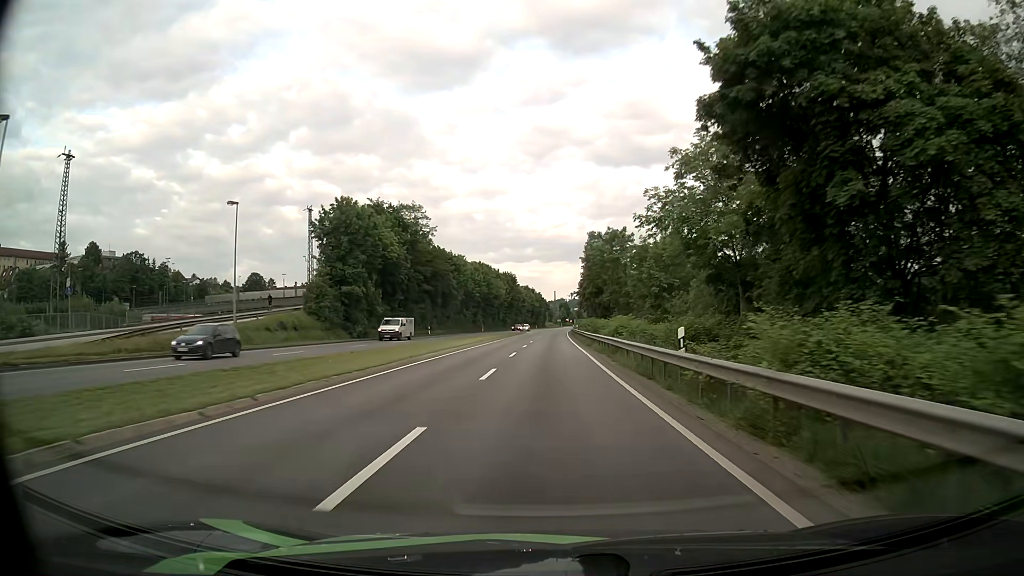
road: primary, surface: asphalt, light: Day
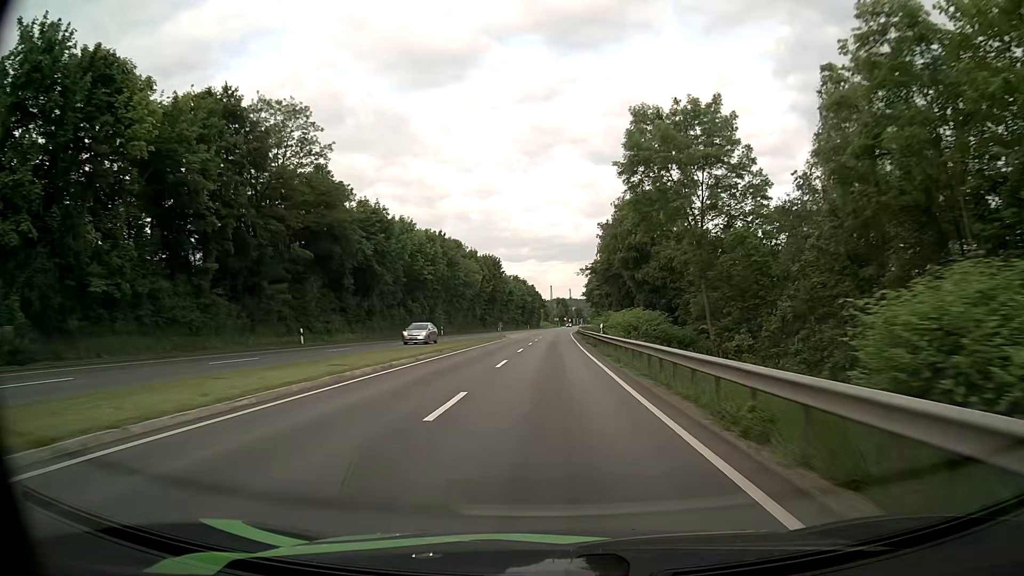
(0.0, +43.5) m; 0°
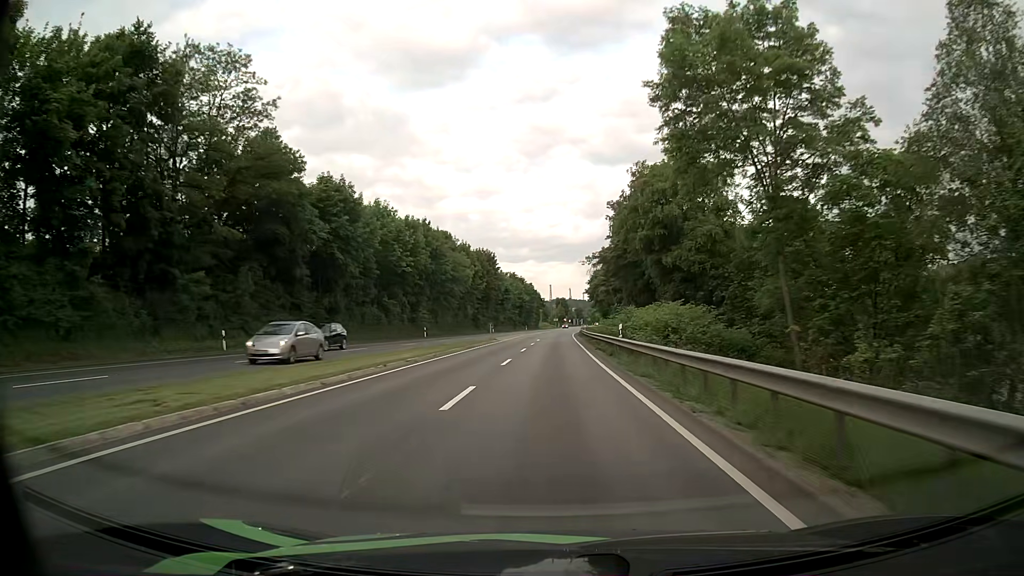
(+0.1, +10.8) m; +1°
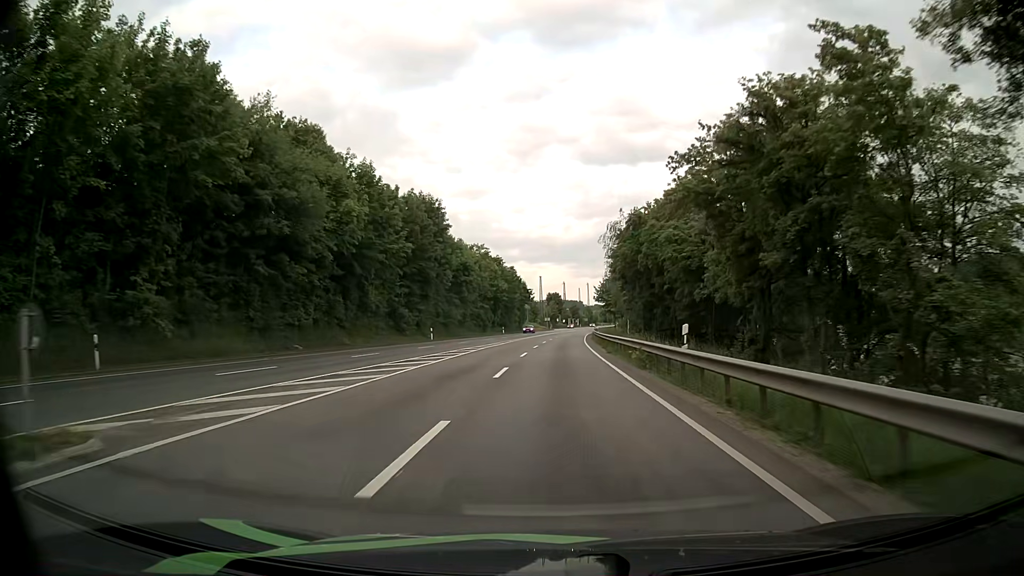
(+0.1, +53.4) m; +1°
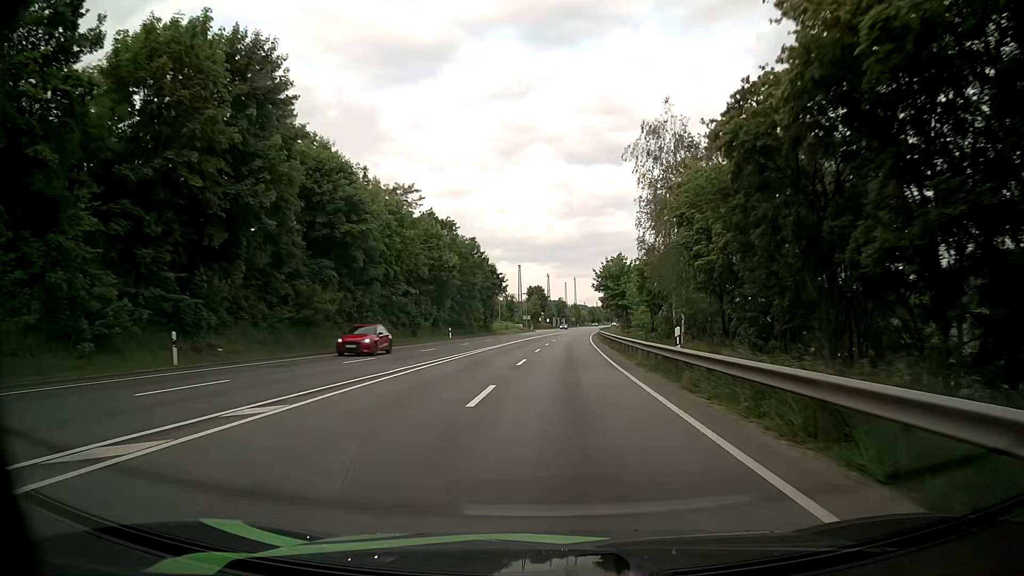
(+0.4, +42.1) m; +1°
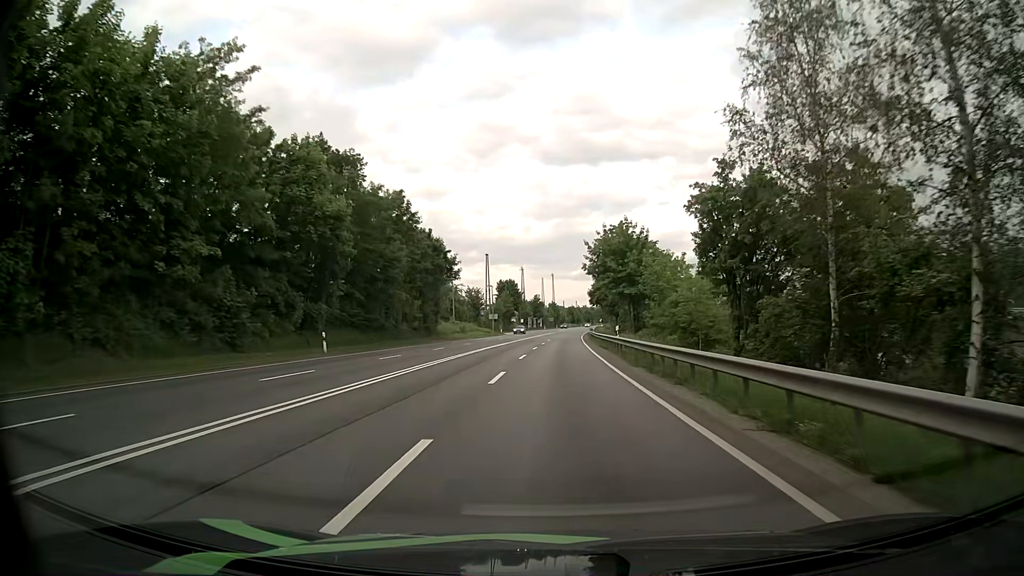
(+0.7, +31.3) m; +2°
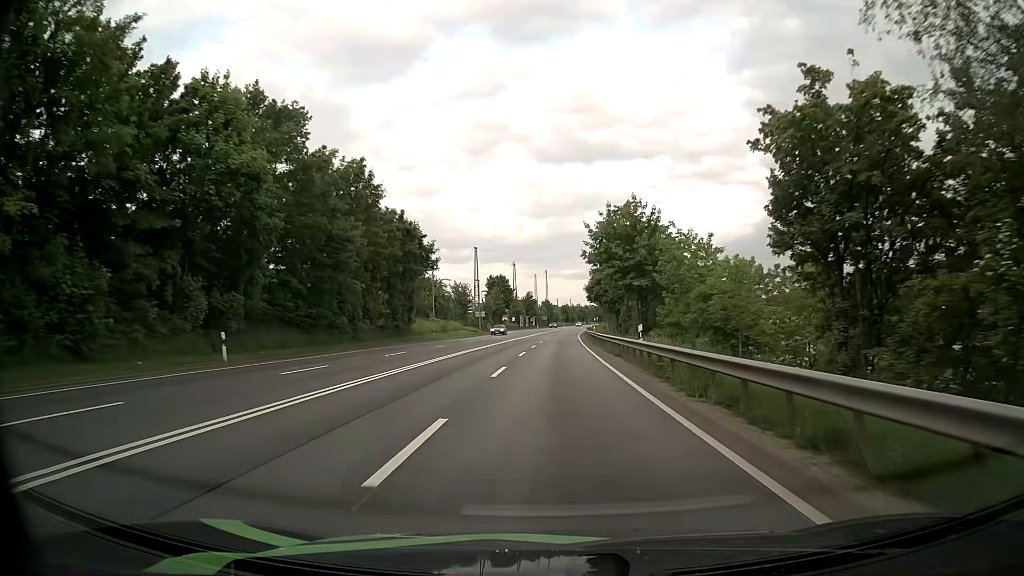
(0.0, +10.4) m; 0°
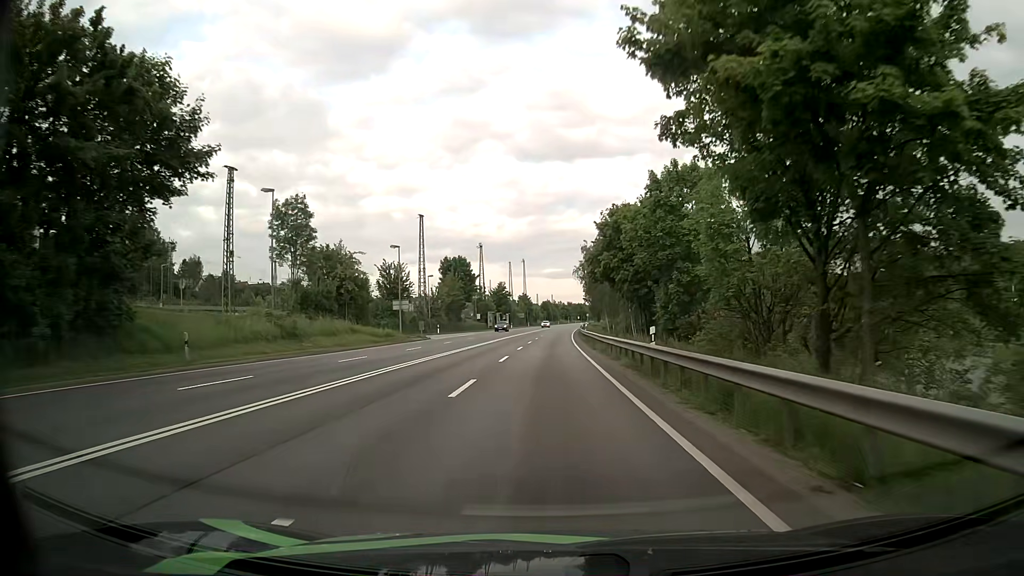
(+0.9, +41.3) m; +2°
(0, +10) (0, +20) (0, +30) (0, +40) (0, +50) (0, +60) (0, +70) (+1, +80) (+1, +90) (+2, +100) m
